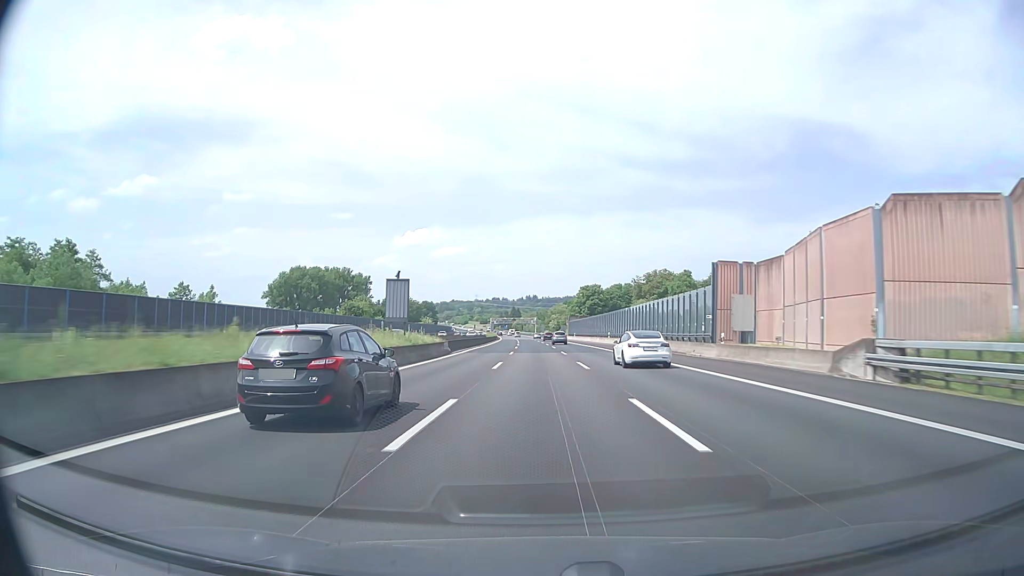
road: motorway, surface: asphalt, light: Day
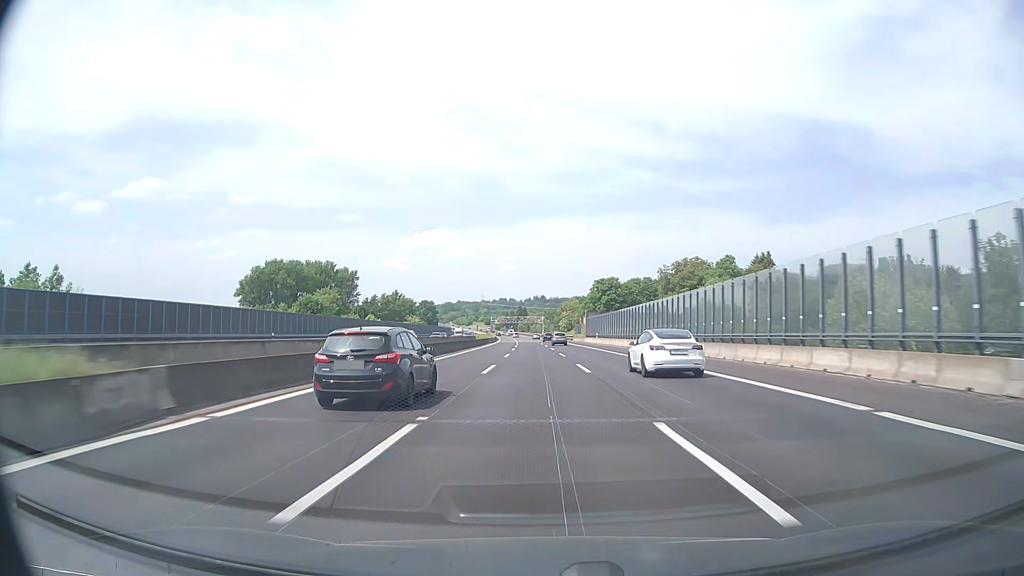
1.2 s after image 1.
(-0.2, +38.8) m; -1°
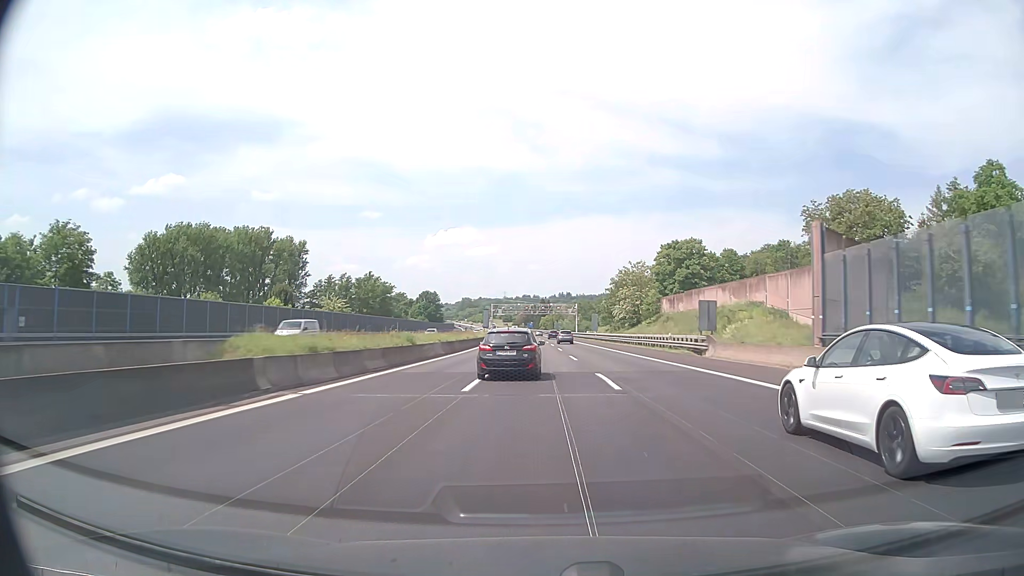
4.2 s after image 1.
(-1.9, +96.9) m; -2°
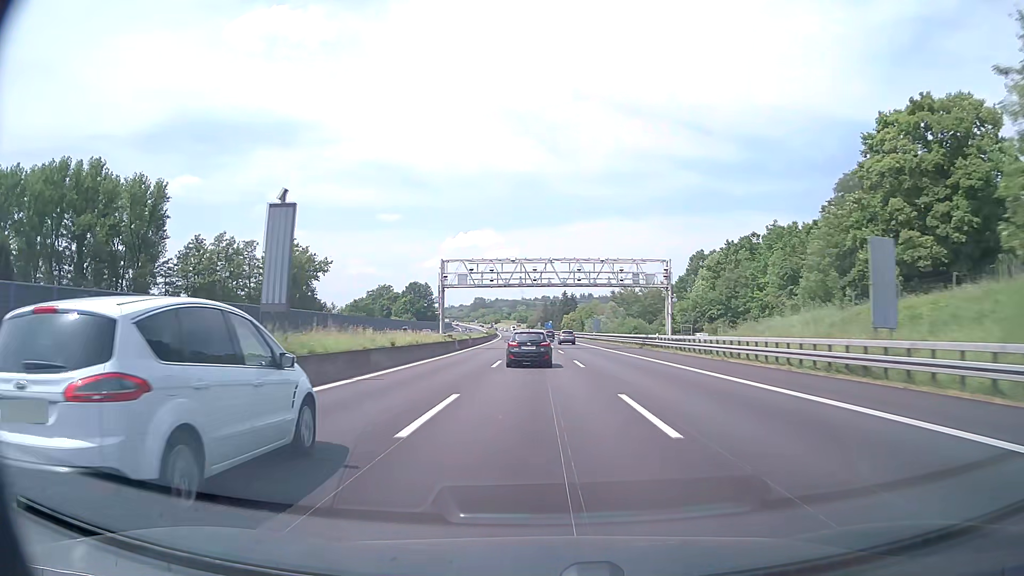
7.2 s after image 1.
(-1.5, +96.8) m; -2°
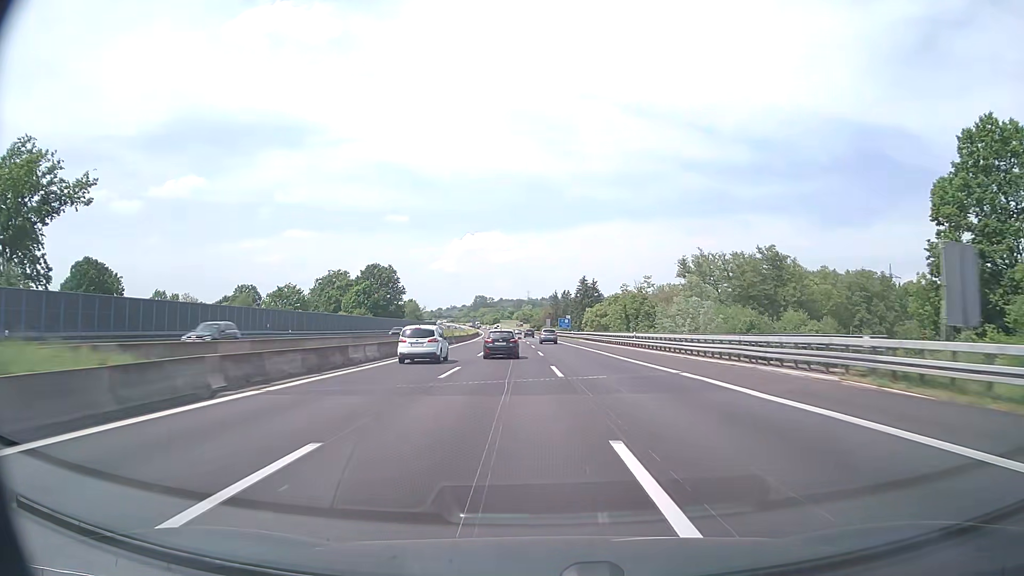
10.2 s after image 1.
(-1.2, +96.6) m; -1°
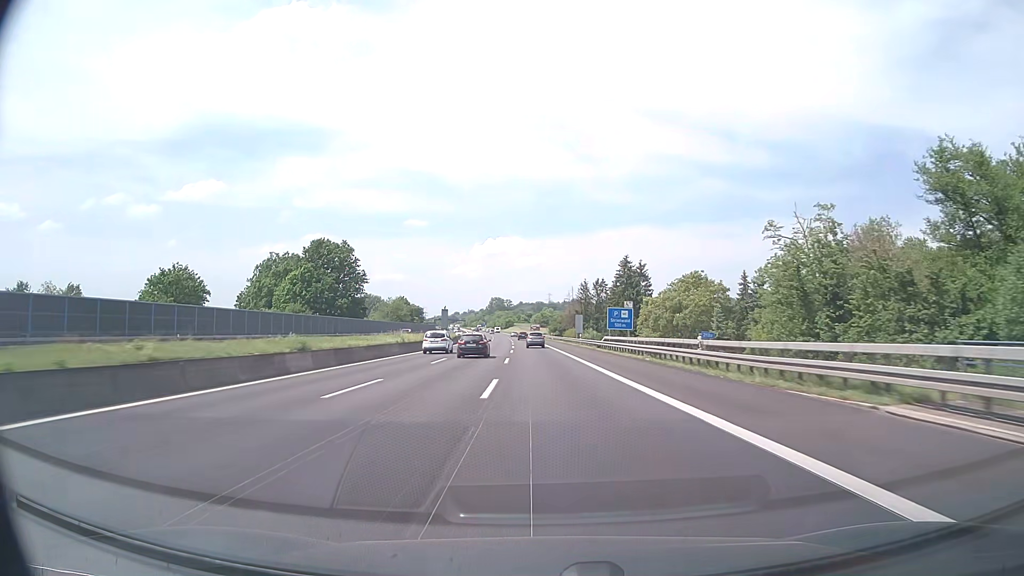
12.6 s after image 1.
(-0.5, +77.2) m; -1°
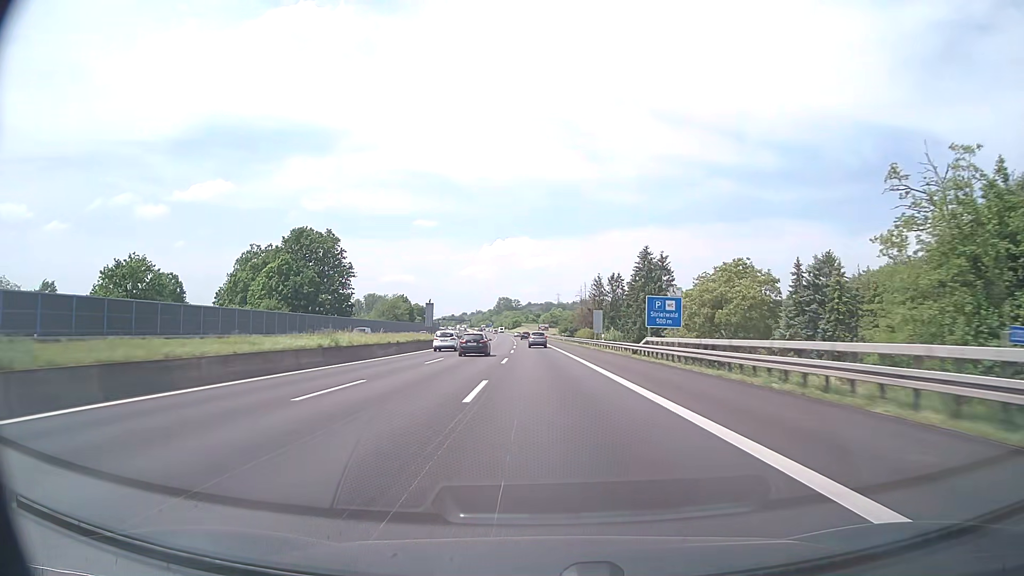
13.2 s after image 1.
(-0.2, +19.3) m; -1°
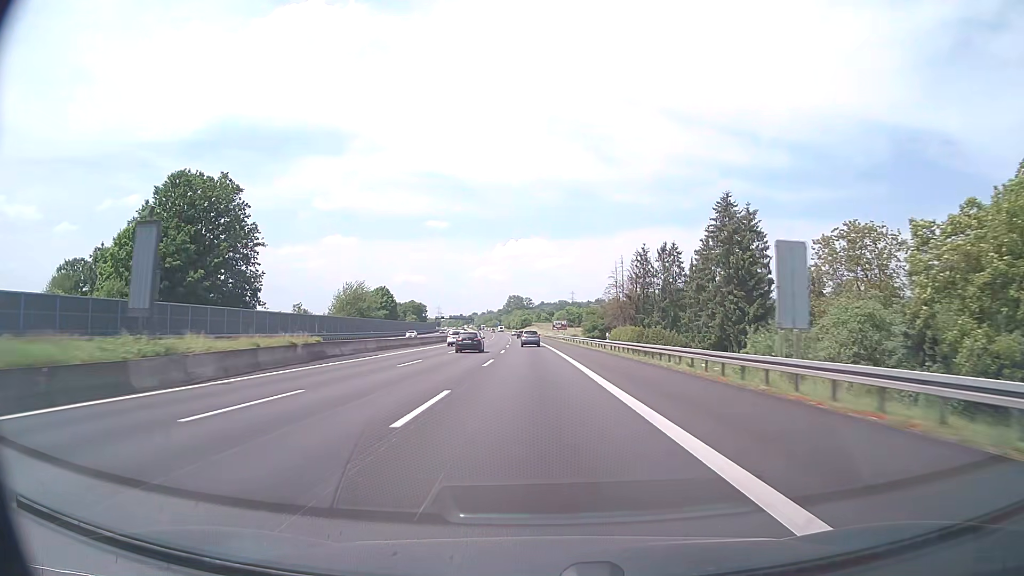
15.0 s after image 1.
(-0.7, +57.6) m; -1°
(0, +10) (0, +20) (0, +30) (0, +40) (-1, +50) (-1, +60) (-1, +70) (-2, +80) (-2, +90) (-2, +100) m
